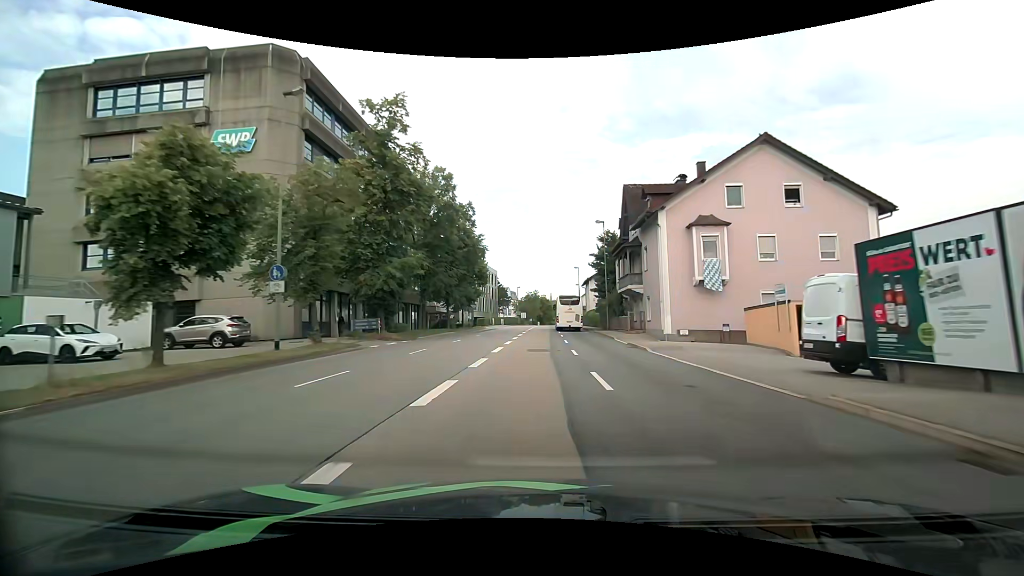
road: primary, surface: asphalt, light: Day
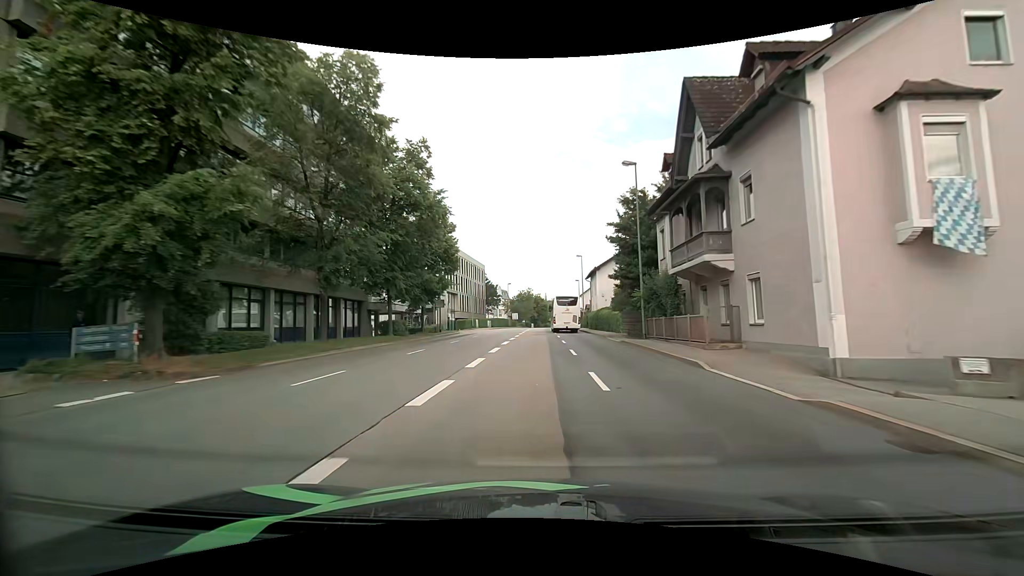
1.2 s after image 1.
(+0.1, +17.9) m; +1°
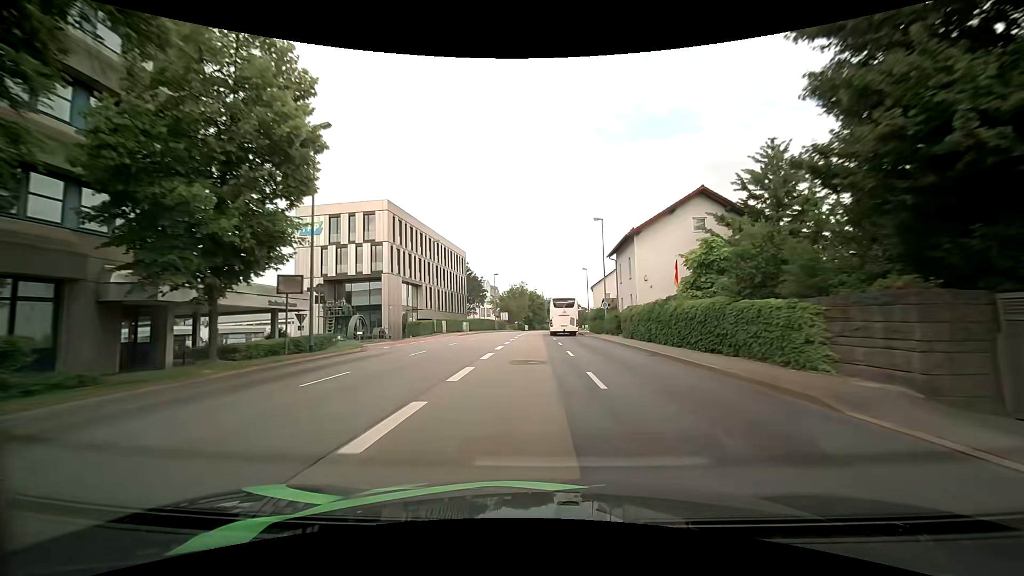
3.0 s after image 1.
(0.0, +26.6) m; 0°
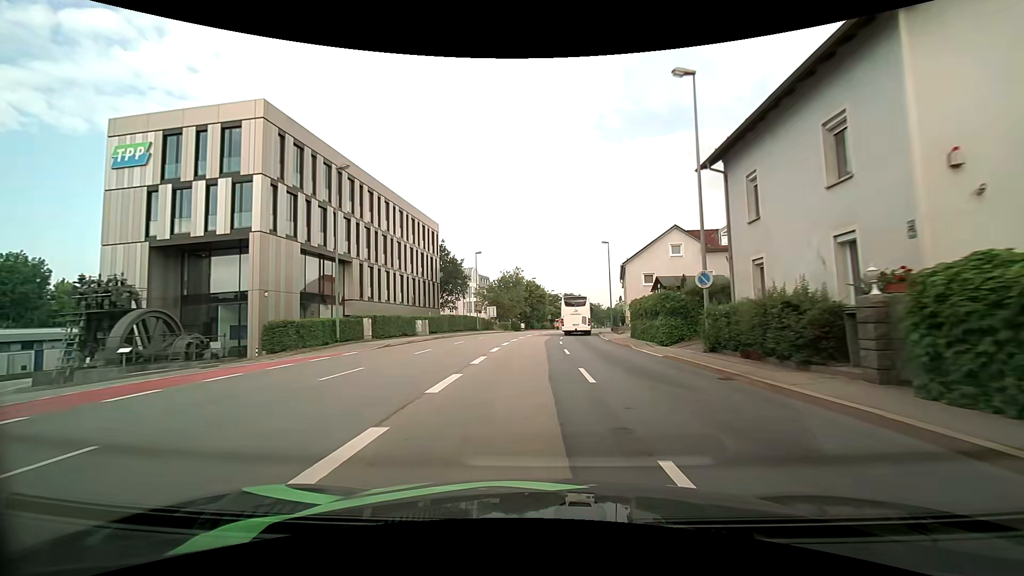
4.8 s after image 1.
(+0.1, +26.0) m; 0°
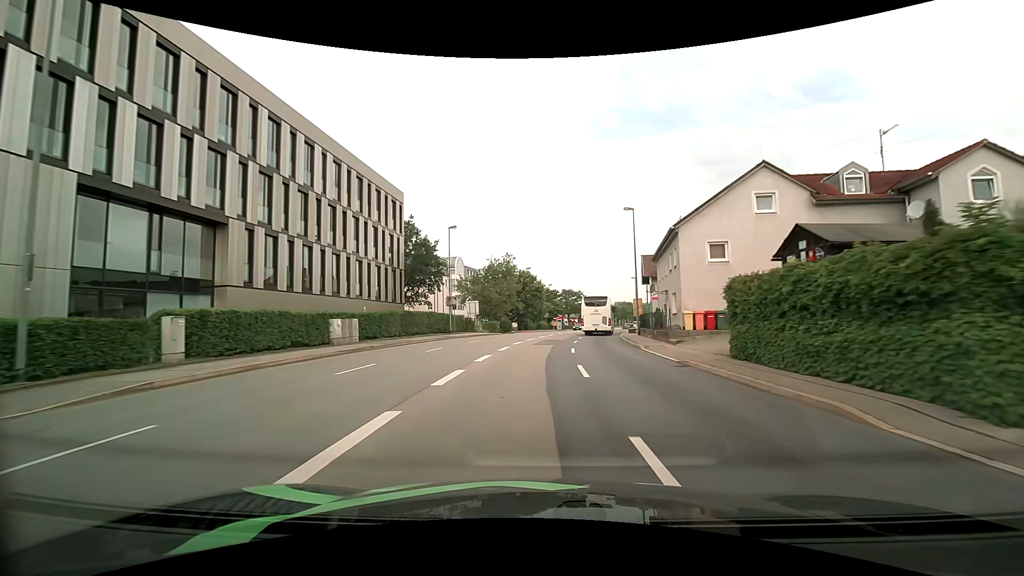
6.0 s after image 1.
(+0.1, +17.0) m; 0°
(0, +10) (0, +20) (+1, +30) (+2, +40) (+4, +50) (+5, +60) (+7, +69) (+9, +79) (+11, +89) (+13, +99) m
